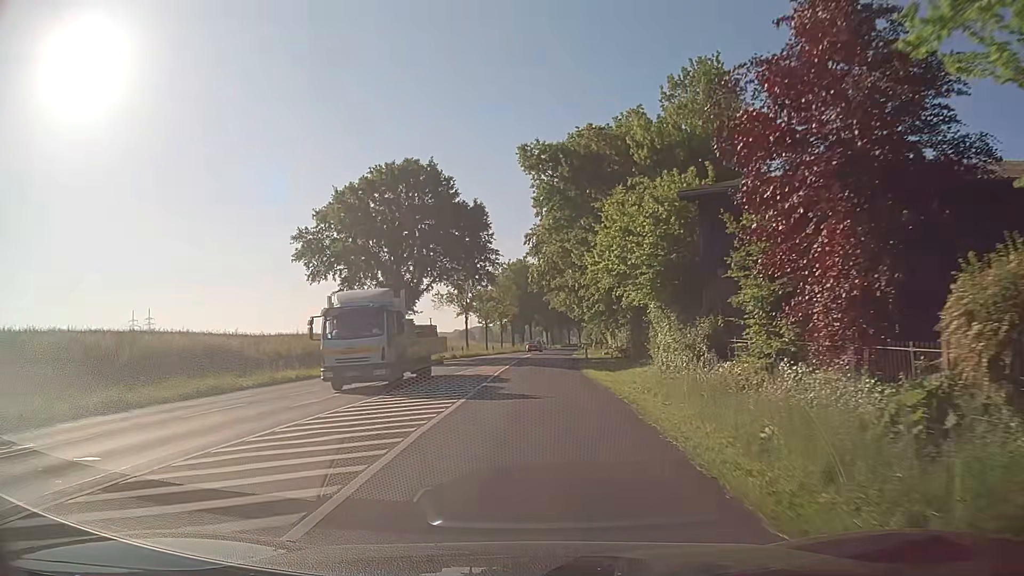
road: secondary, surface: asphalt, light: Day
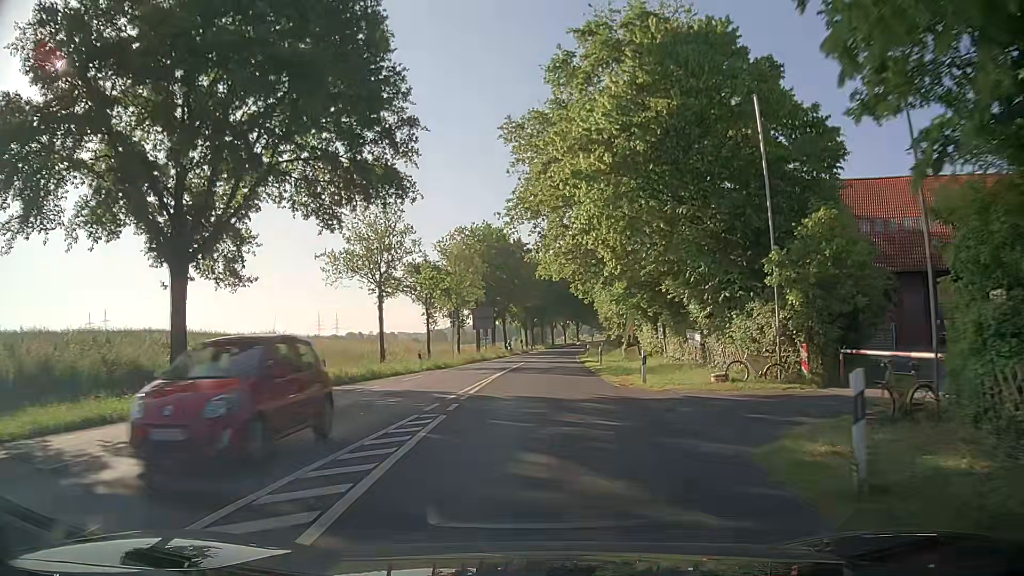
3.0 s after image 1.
(+0.3, +36.6) m; +2°
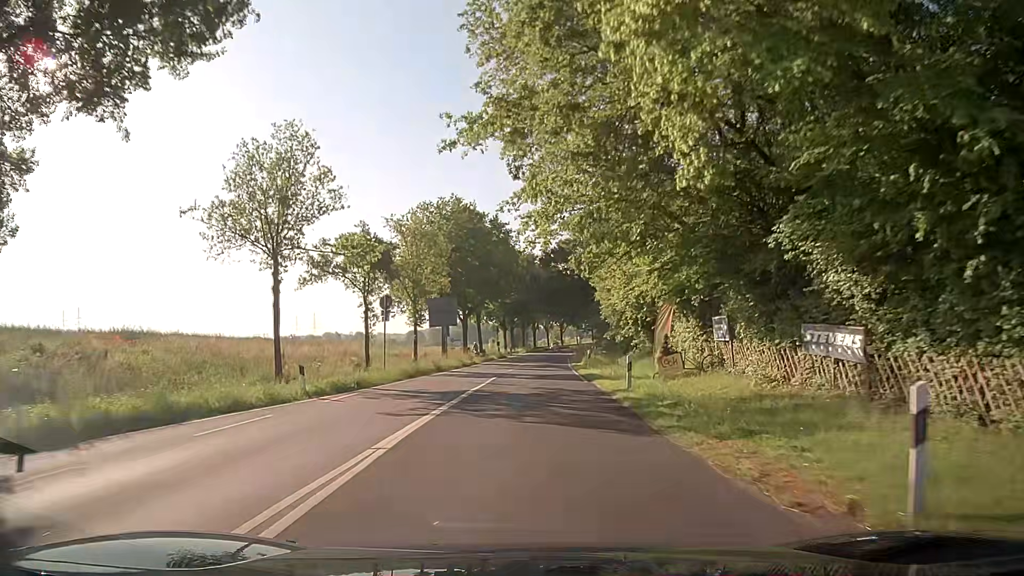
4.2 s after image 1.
(+0.3, +14.9) m; +2°
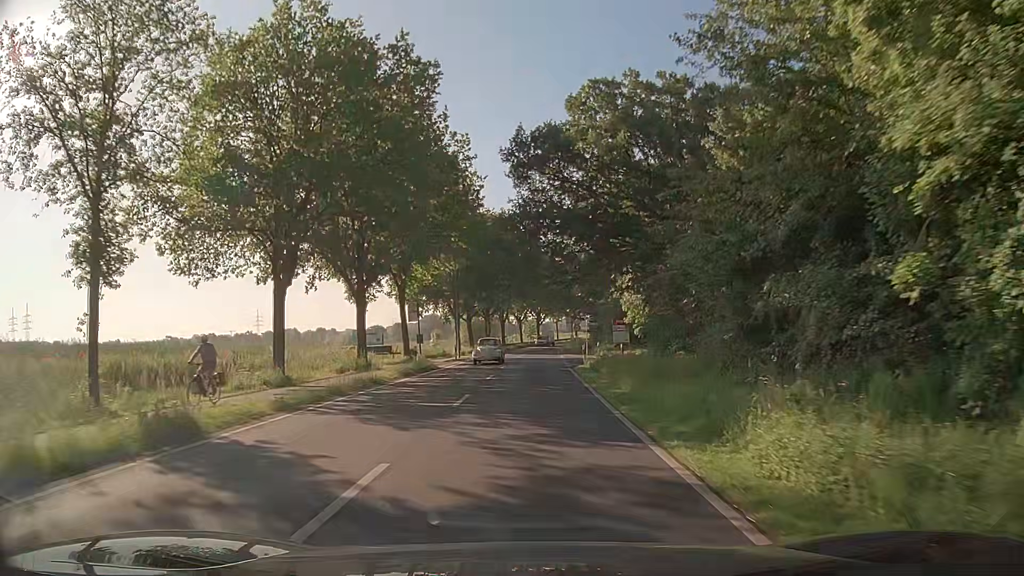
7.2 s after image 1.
(+0.7, +37.8) m; +2°
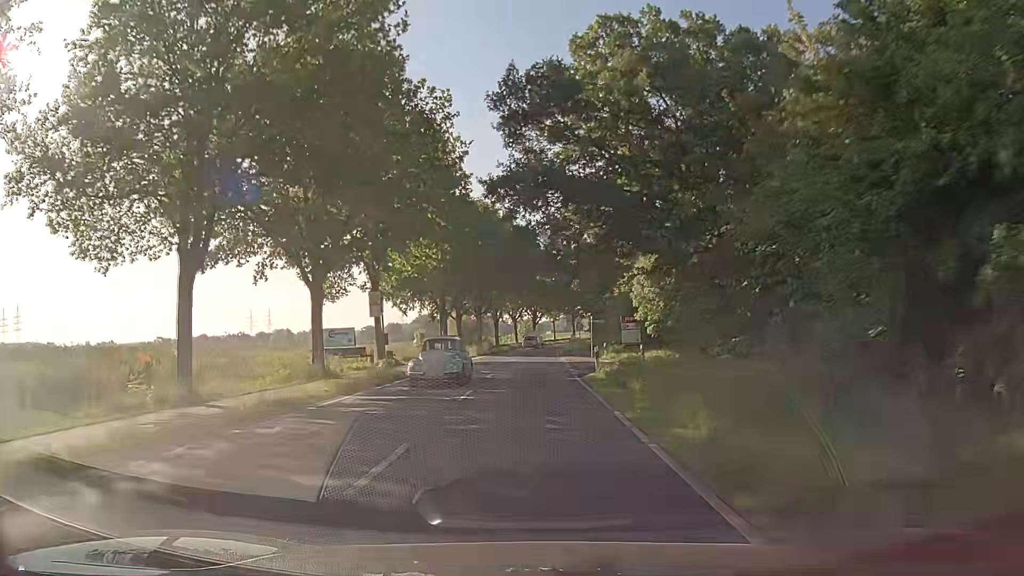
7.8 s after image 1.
(0.0, +7.6) m; +1°
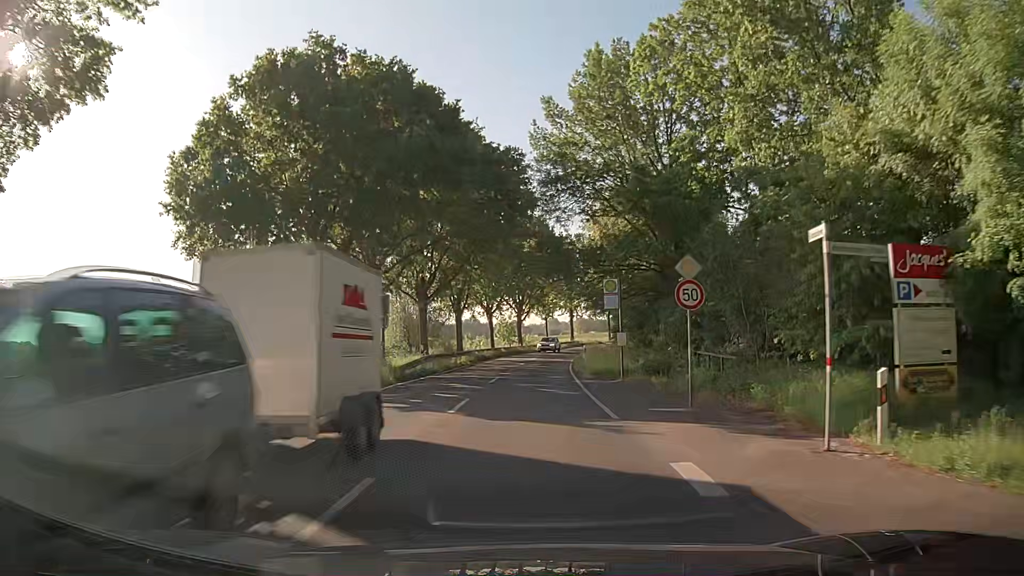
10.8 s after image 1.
(+0.4, +38.2) m; +1°
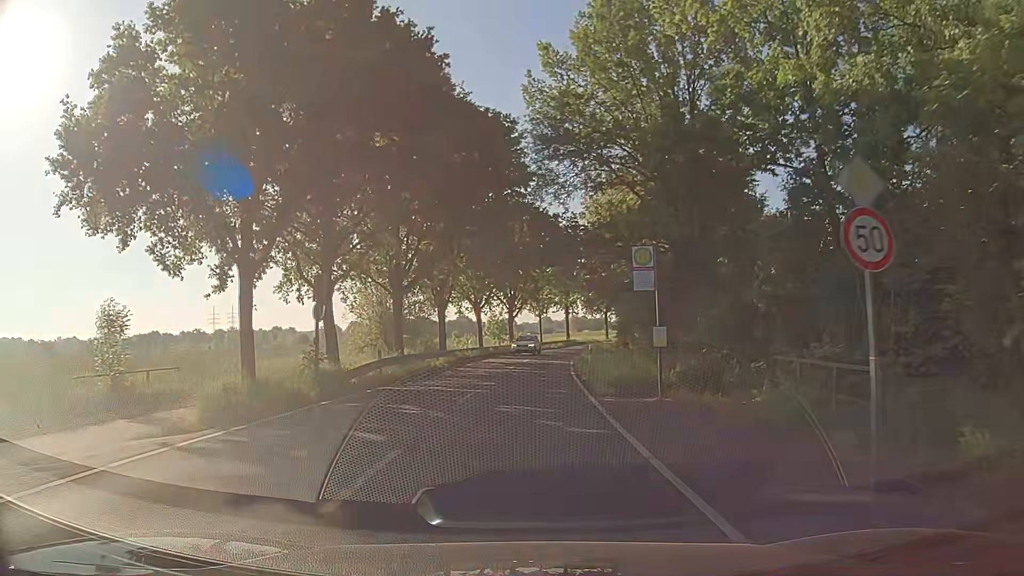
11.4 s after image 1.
(0.0, +7.6) m; 0°
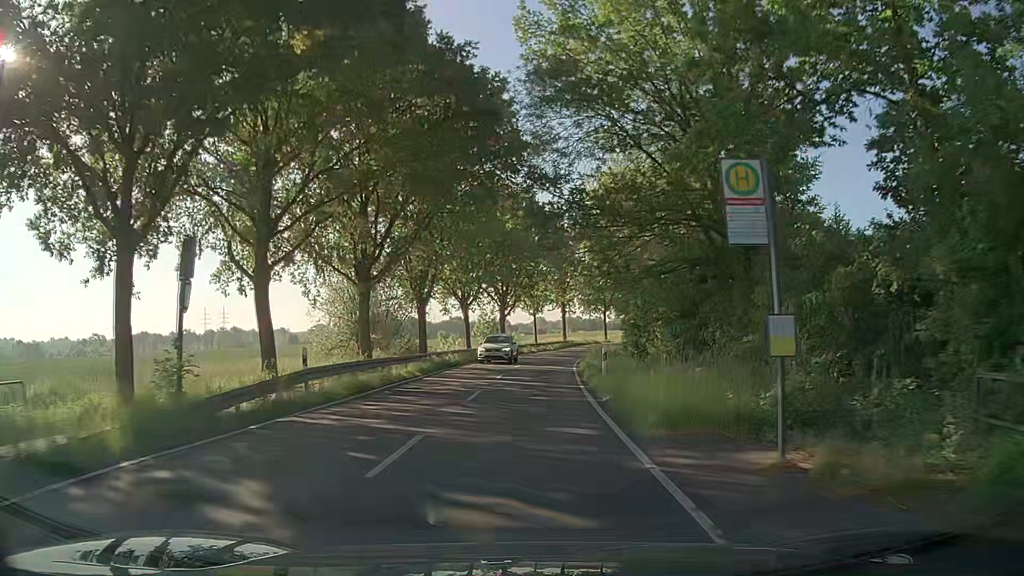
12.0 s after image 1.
(0.0, +7.6) m; +1°
(0, +10) (0, +20) (0, +30) (+1, +40) (+2, +50) (+4, +60) (+6, +70) (+8, +79) (+11, +89) (+15, +98) m
